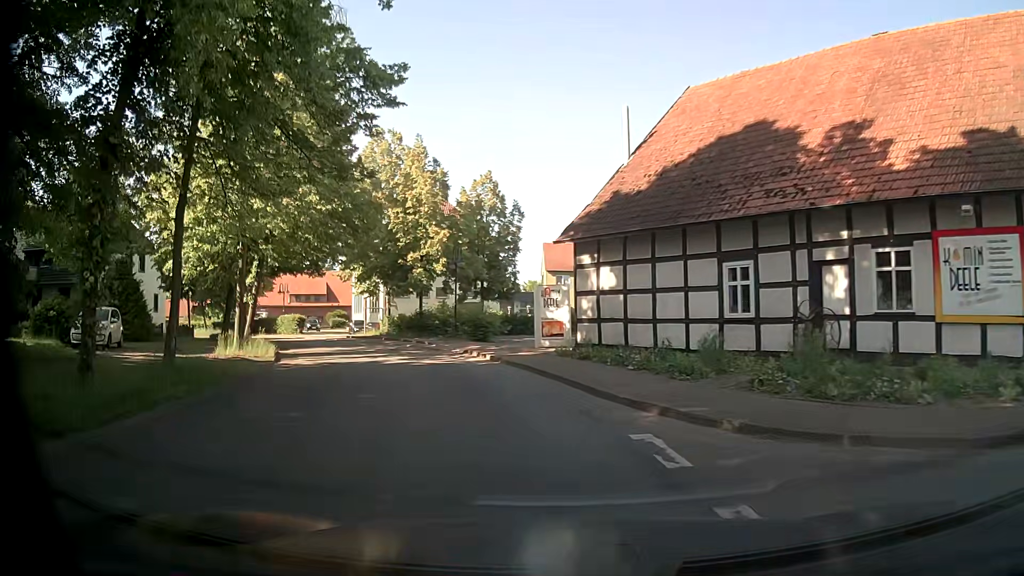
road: secondary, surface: asphalt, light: Day
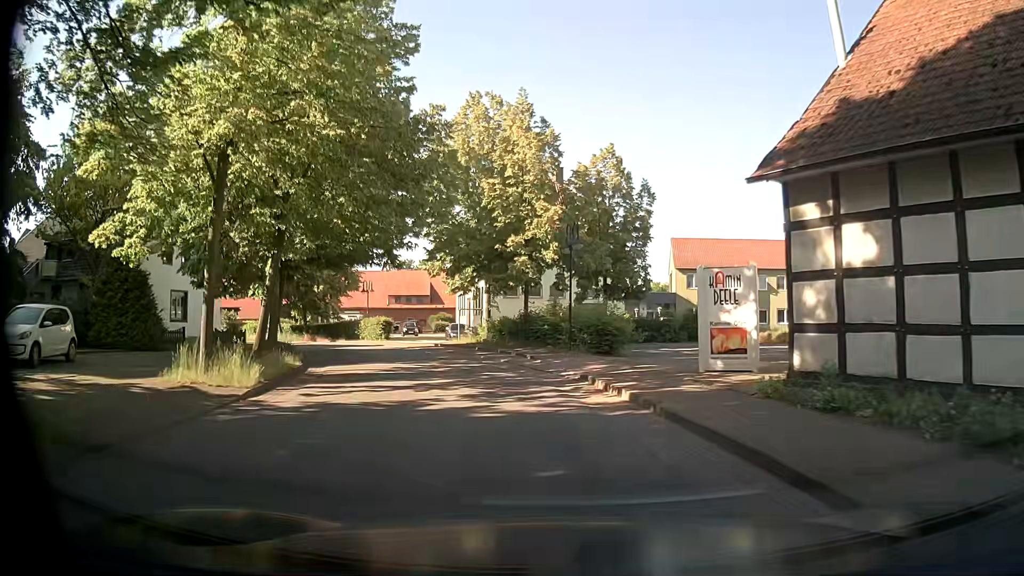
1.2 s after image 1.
(-1.0, +9.5) m; -11°
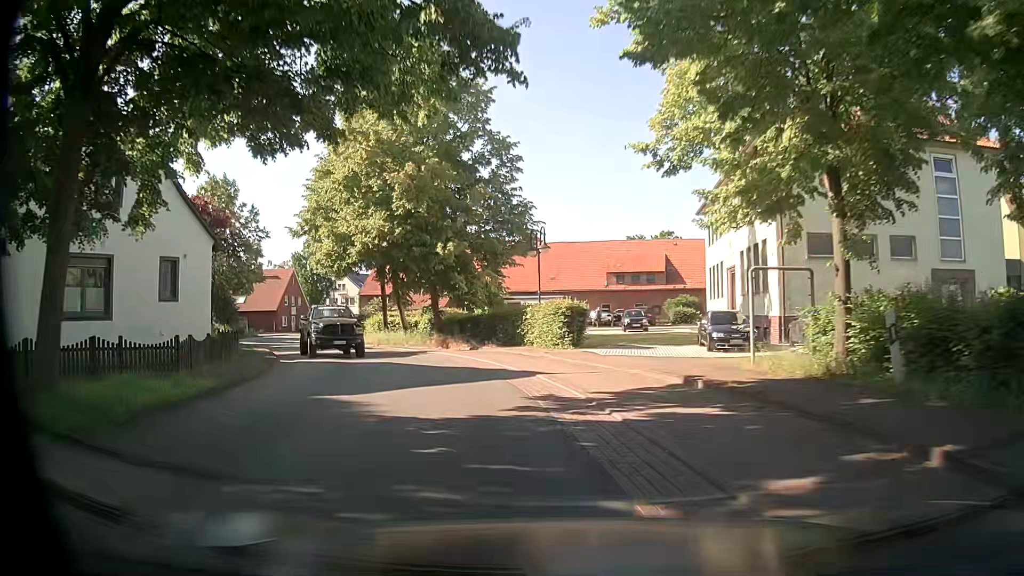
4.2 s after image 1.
(-4.7, +26.6) m; -20°
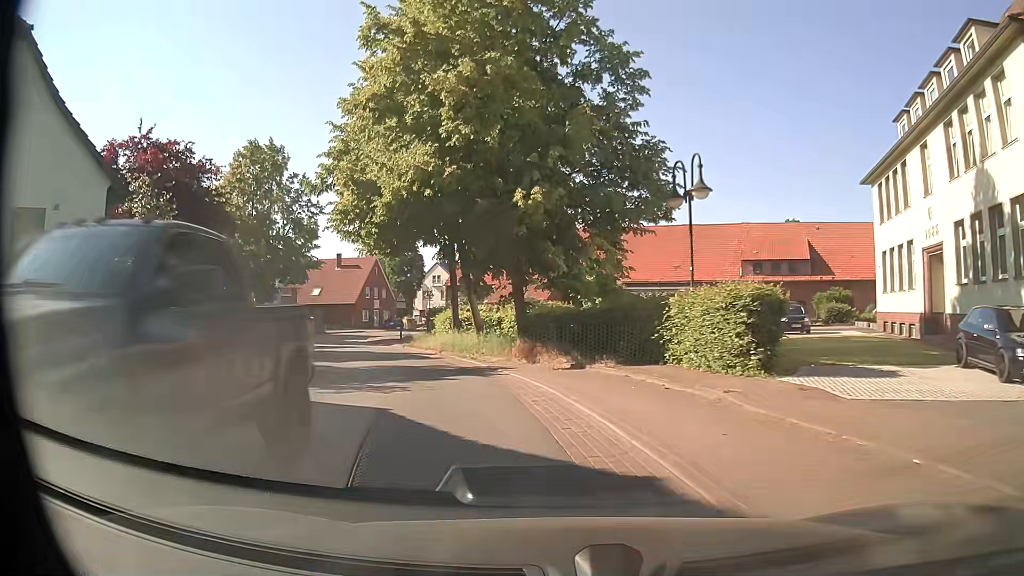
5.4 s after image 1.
(-0.9, +11.6) m; -9°
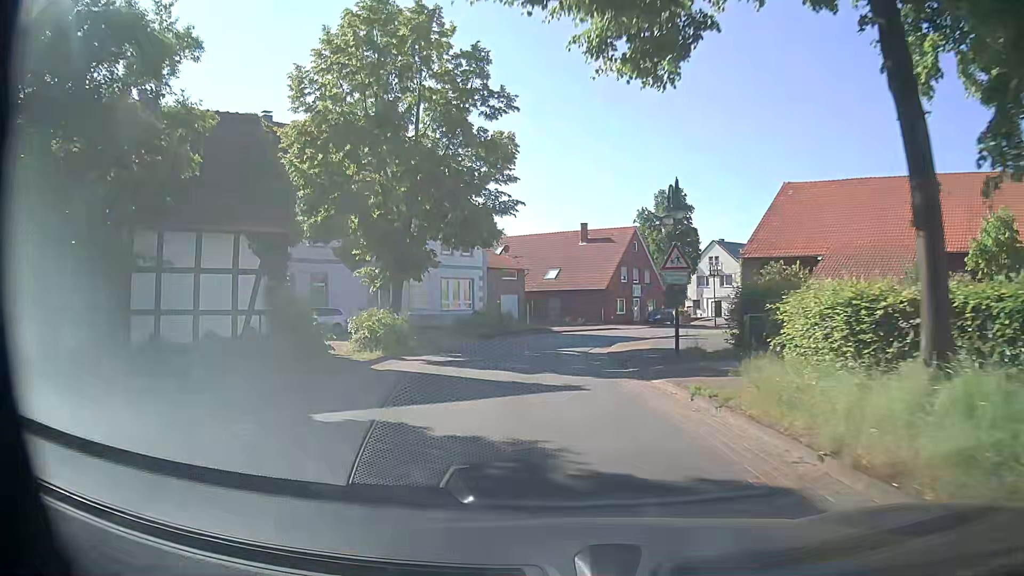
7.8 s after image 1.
(-4.9, +22.7) m; -24°
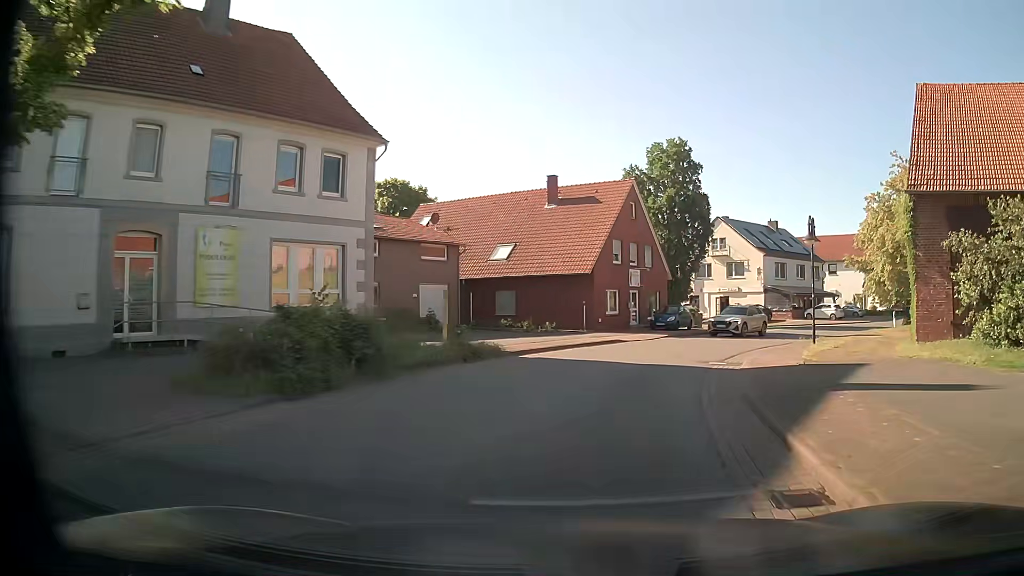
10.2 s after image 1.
(-0.2, +23.3) m; +4°
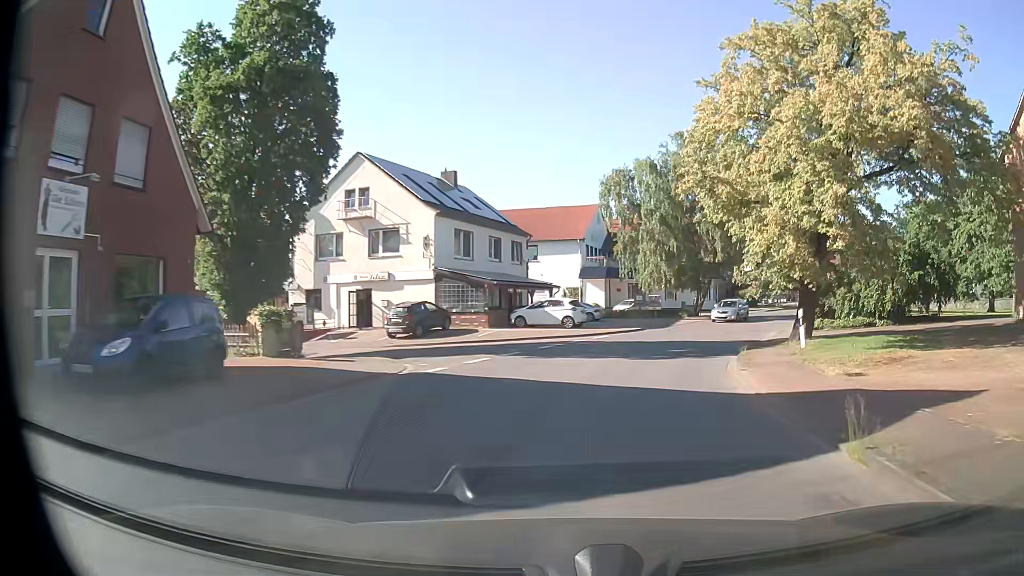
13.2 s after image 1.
(+7.1, +28.8) m; +29°
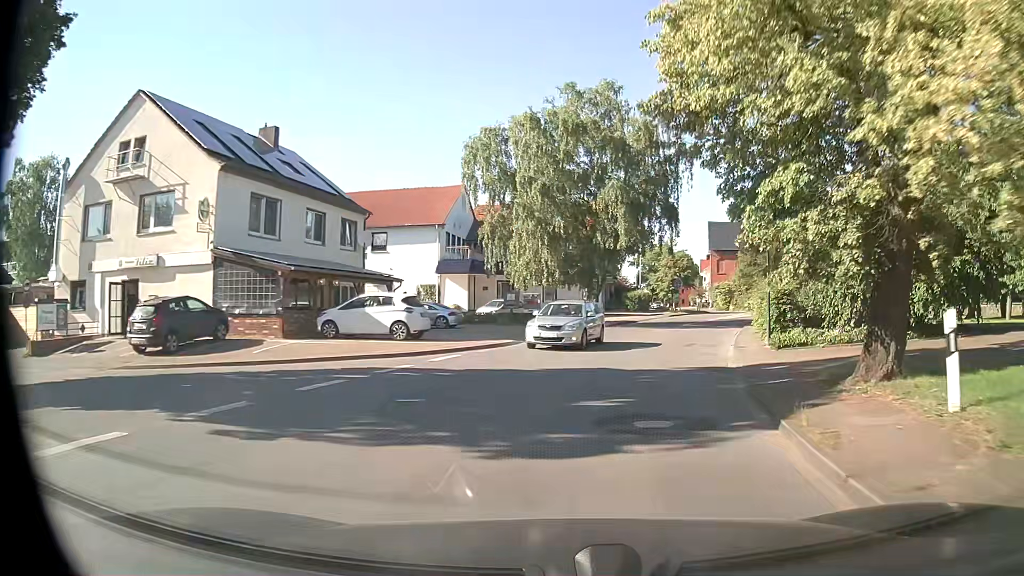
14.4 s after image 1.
(+1.2, +12.5) m; +11°
